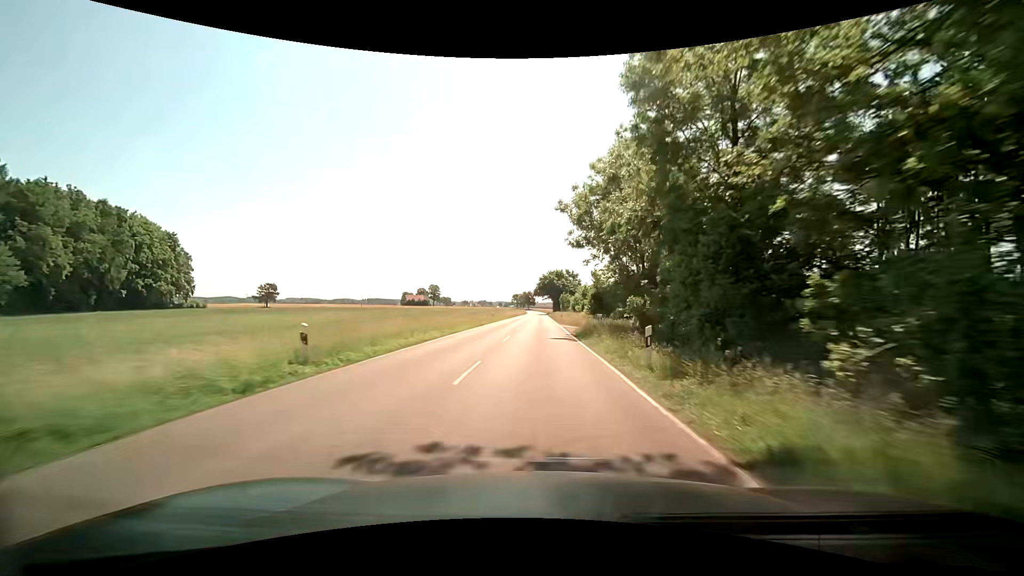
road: tertiary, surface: asphalt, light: Day
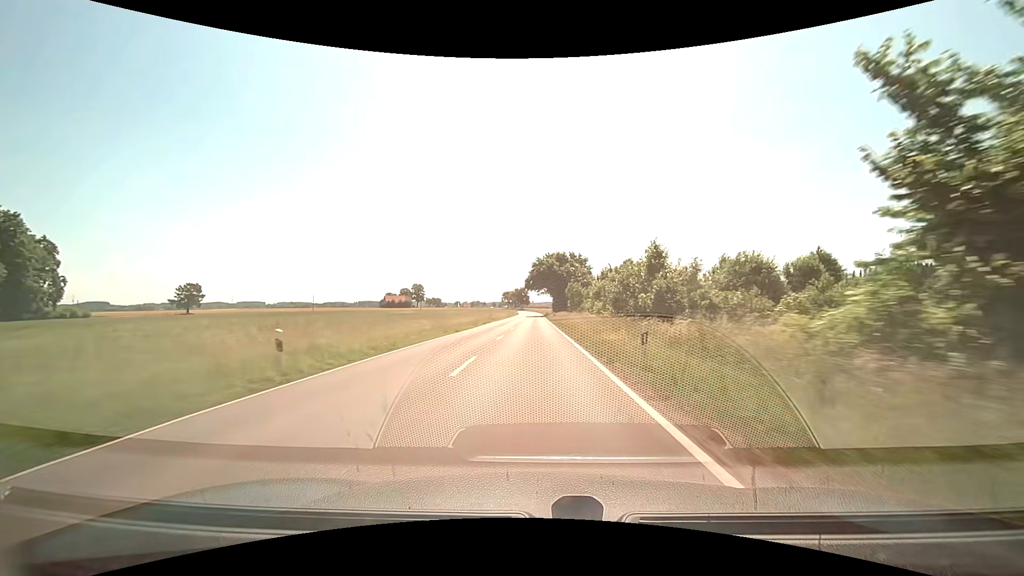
(+0.4, +47.0) m; +1°
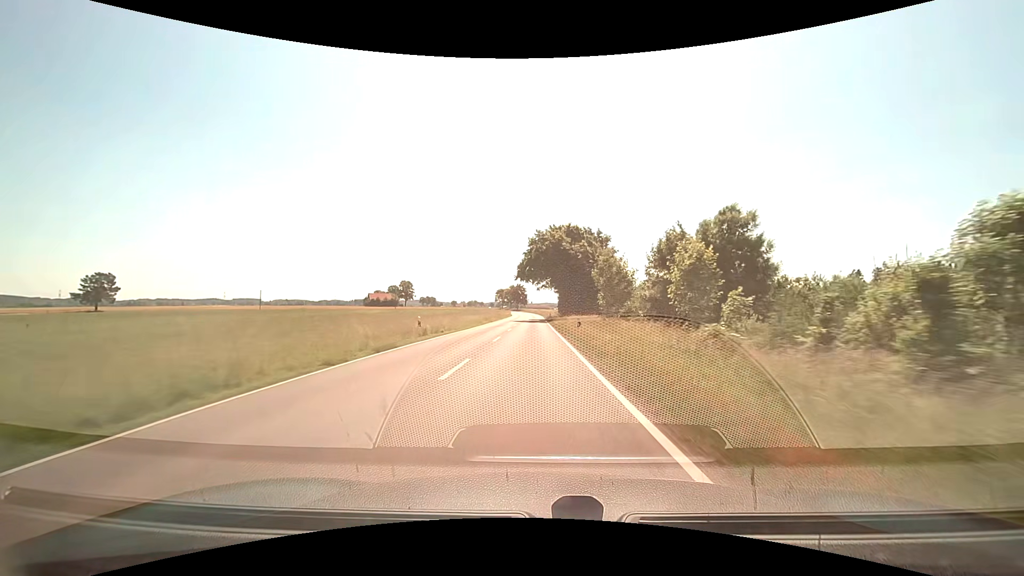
(-0.1, +36.5) m; 0°
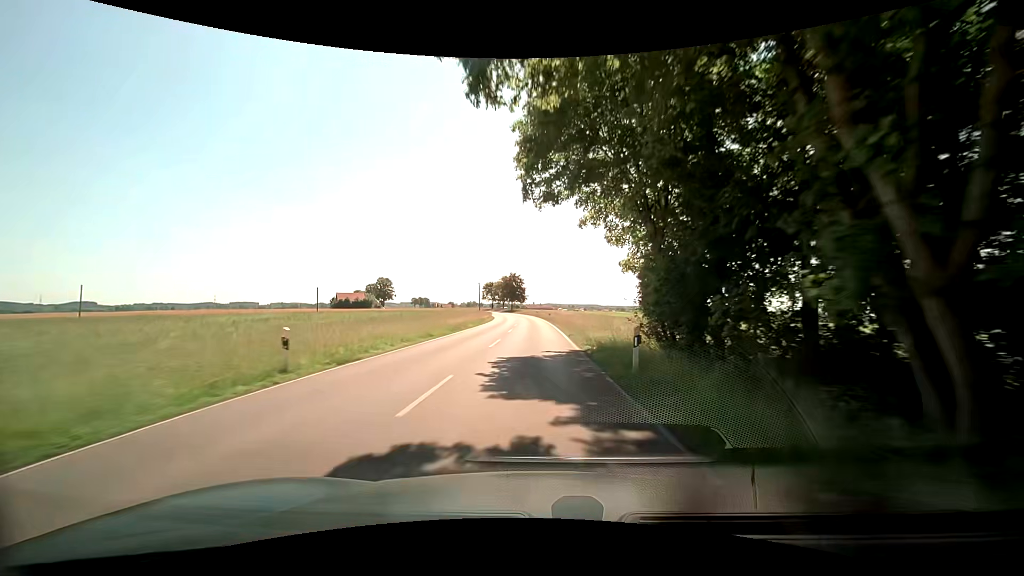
(-0.3, +63.7) m; 0°
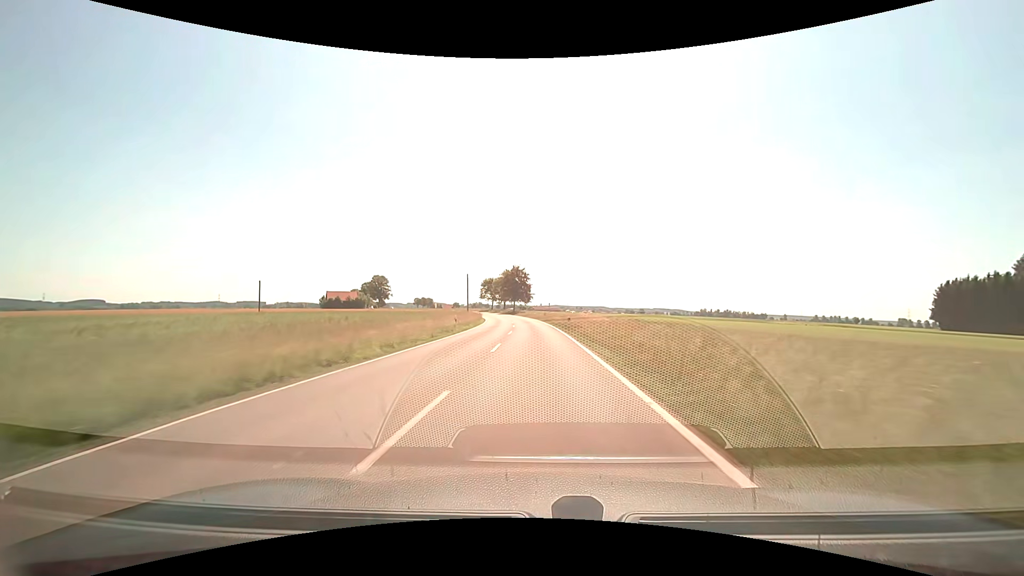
(-0.2, +26.2) m; -1°
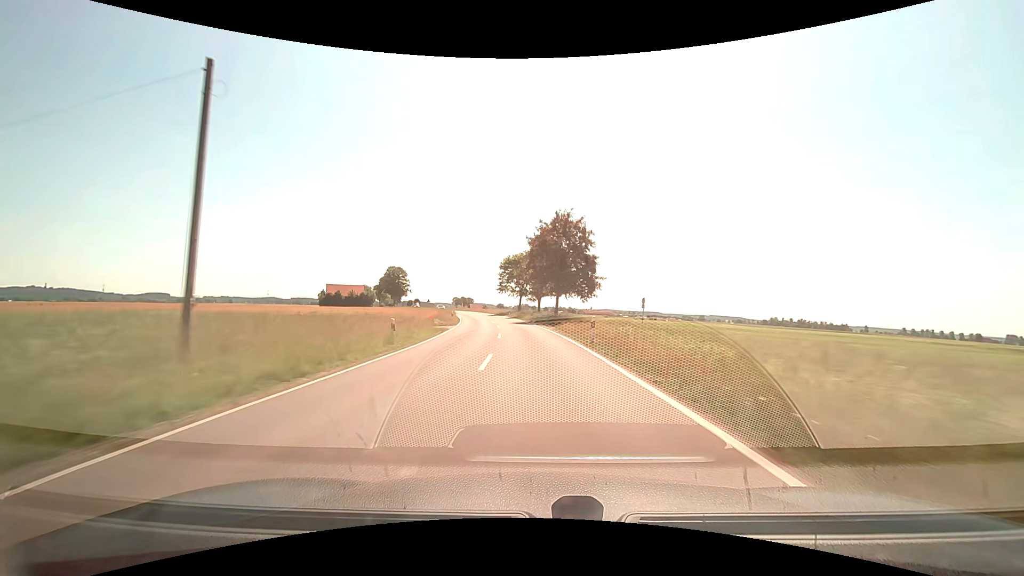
(-2.4, +65.4) m; -6°
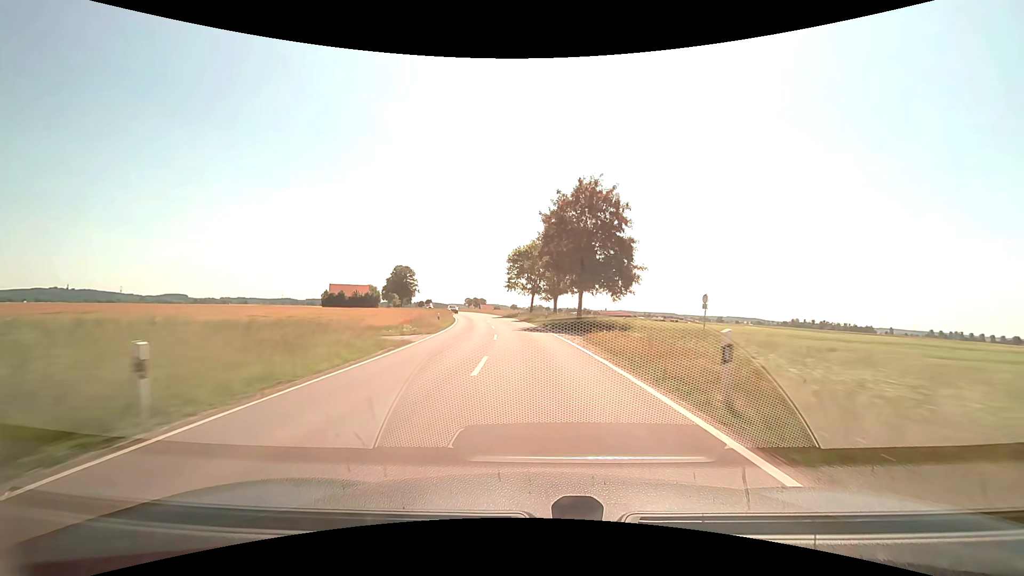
(-0.2, +13.0) m; -2°
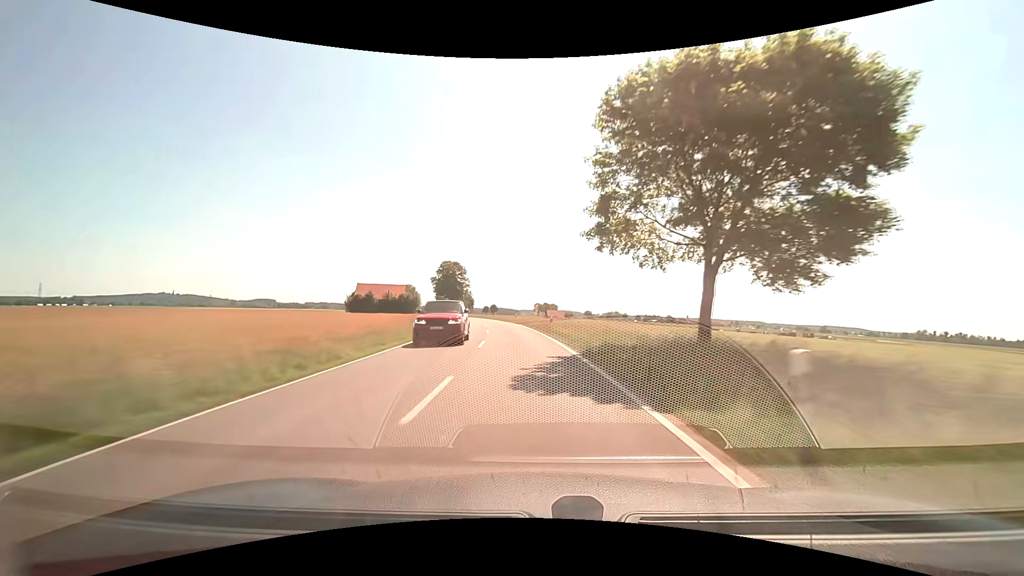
(-3.7, +52.3) m; -8°
(0, +10) (-1, +20) (-1, +30) (-2, +40) (-4, +50) (-5, +60) (-7, +70) (-9, +79) (-11, +89) (-14, +99) m
